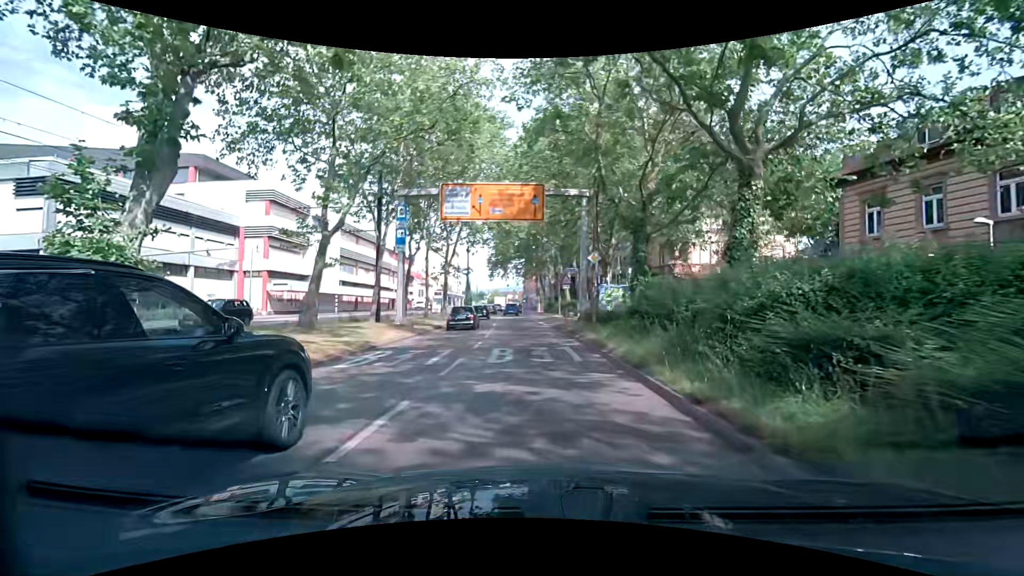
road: primary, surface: asphalt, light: Day
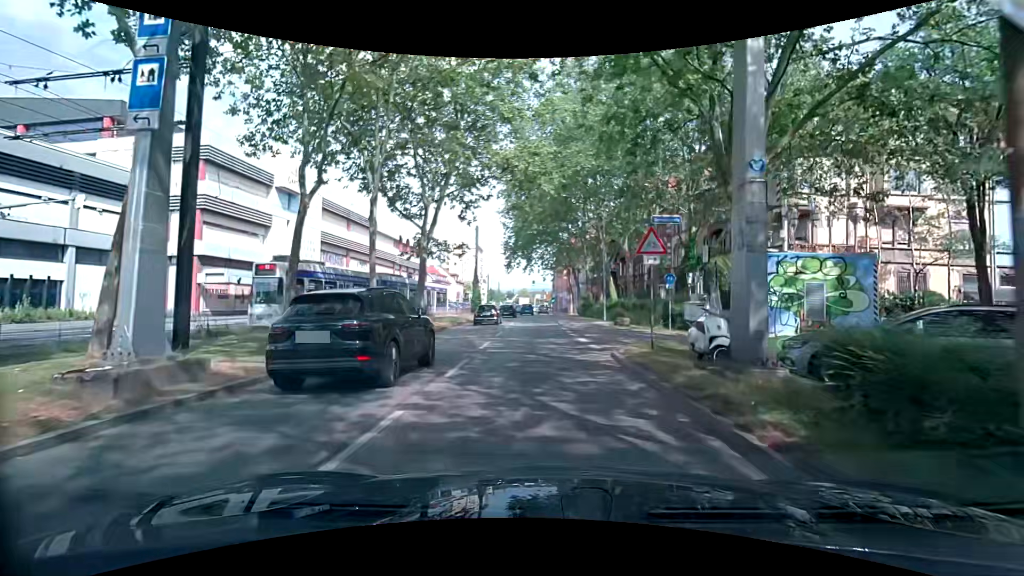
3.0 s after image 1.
(-0.6, +18.5) m; -5°
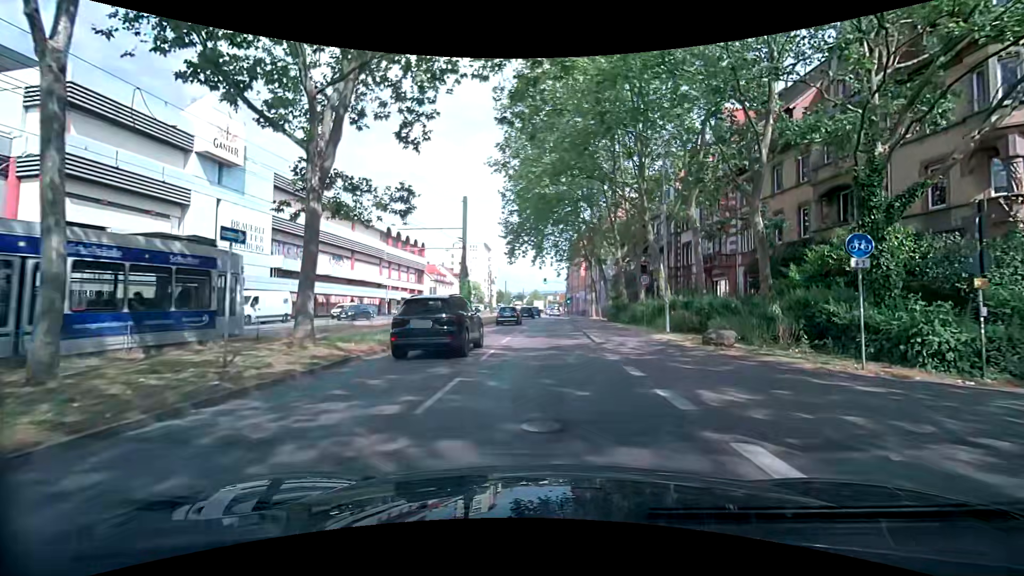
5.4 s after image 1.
(0.0, +15.3) m; 0°
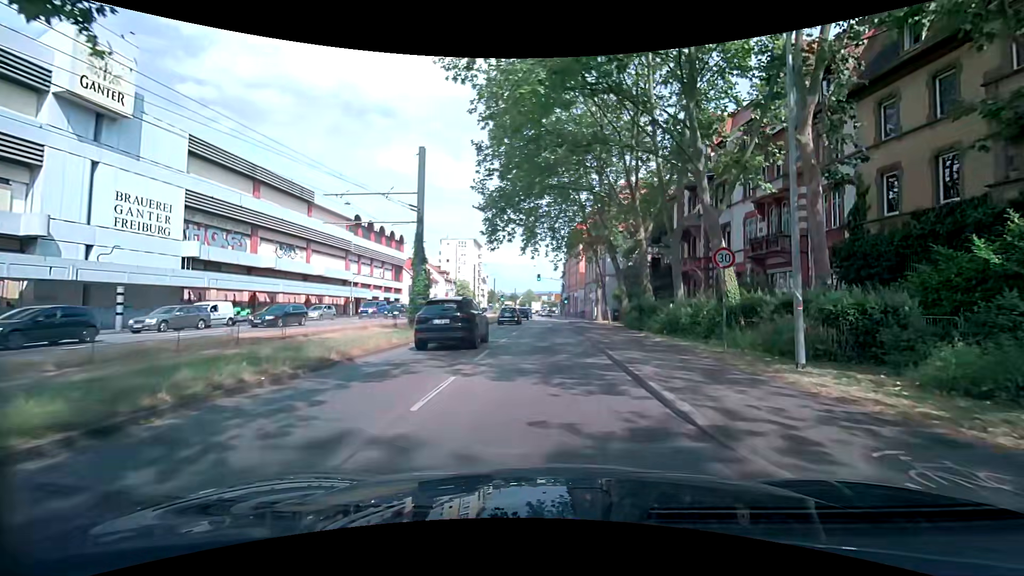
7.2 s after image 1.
(-0.1, +11.8) m; 0°
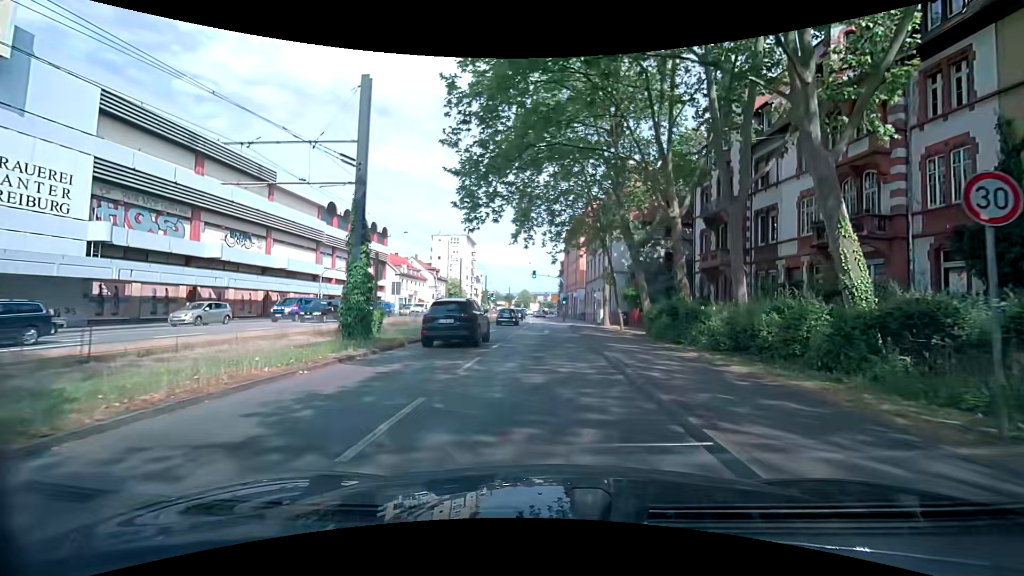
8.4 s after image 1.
(-0.1, +8.1) m; 0°
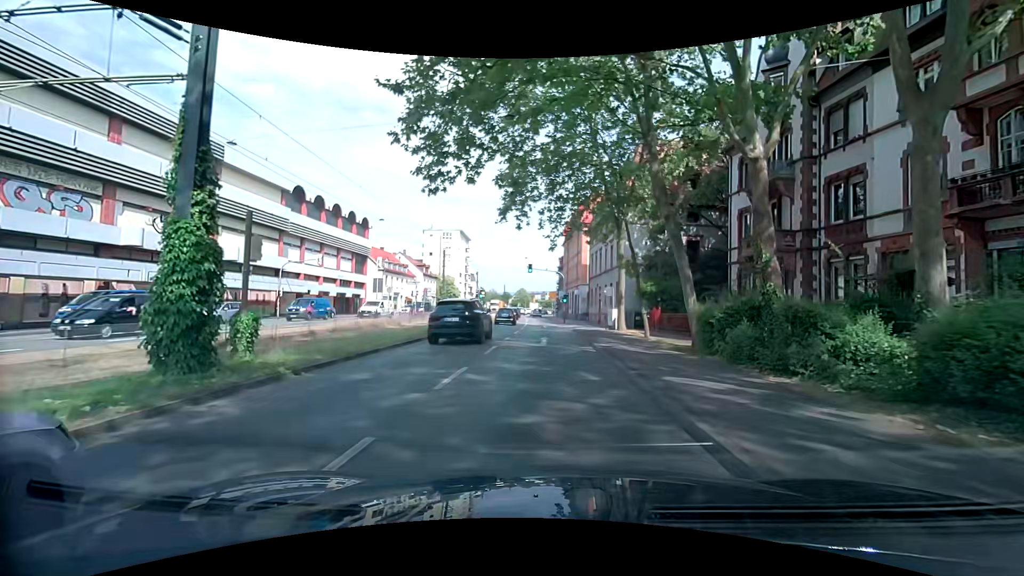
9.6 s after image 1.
(+0.1, +8.3) m; 0°
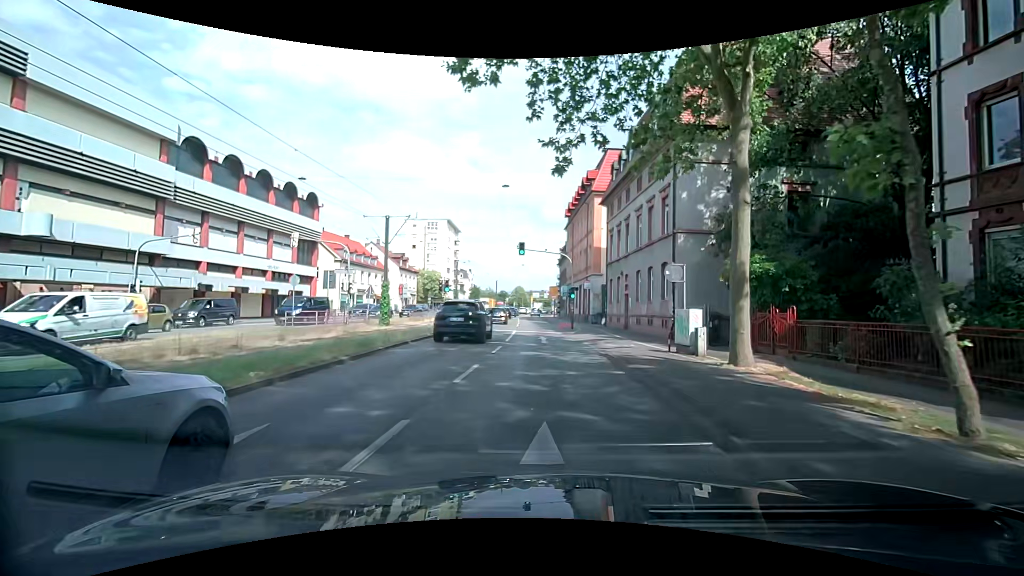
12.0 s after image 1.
(+0.2, +17.3) m; +1°
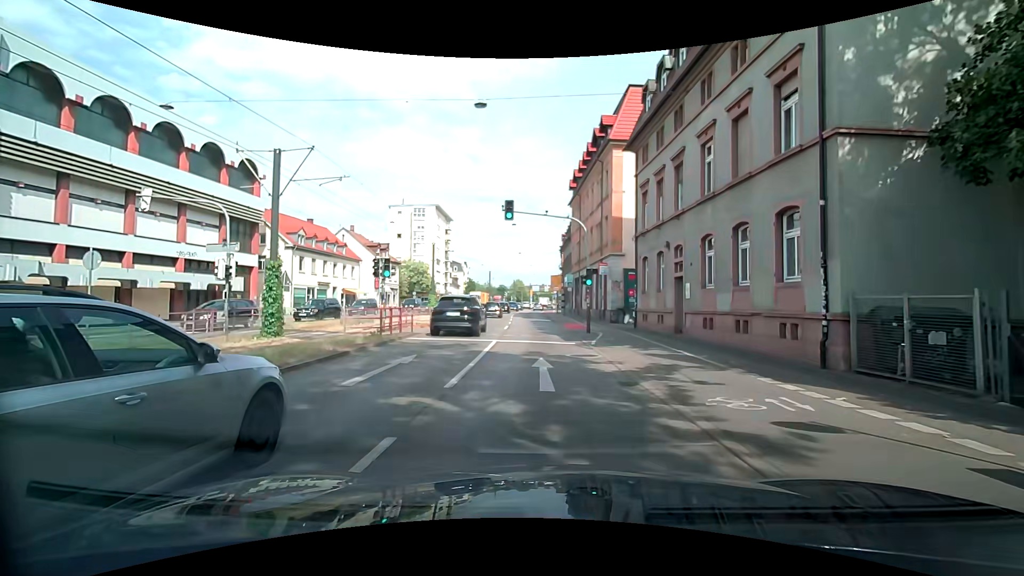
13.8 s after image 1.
(+0.2, +12.9) m; +1°
(0, +10) (0, +20) (0, +30) (-1, +40) (-1, +50) (-2, +60) (-2, +70) (-2, +80) (-2, +90) (-2, +100) m
